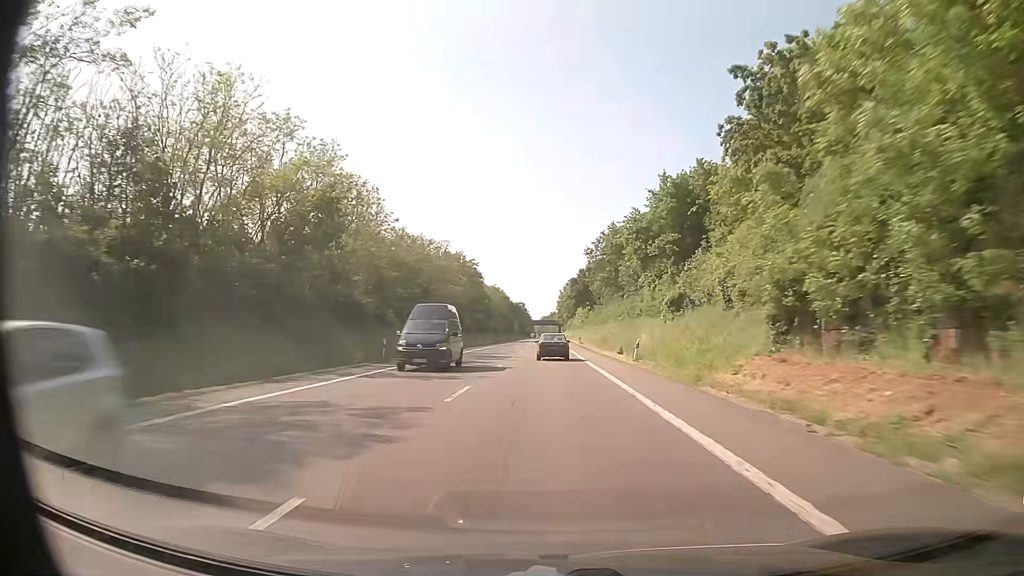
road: primary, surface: asphalt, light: Day
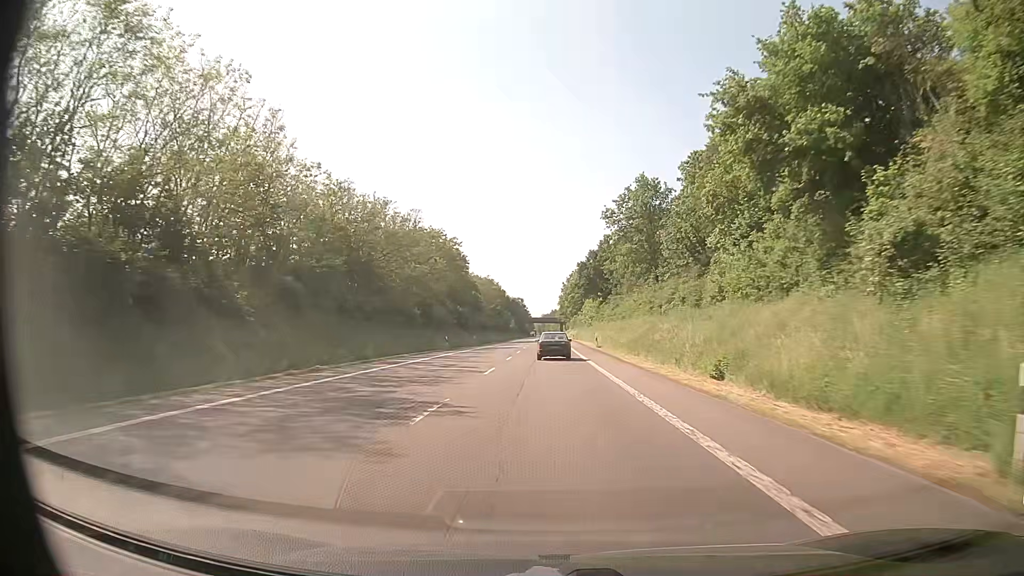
(0.0, +27.6) m; 0°
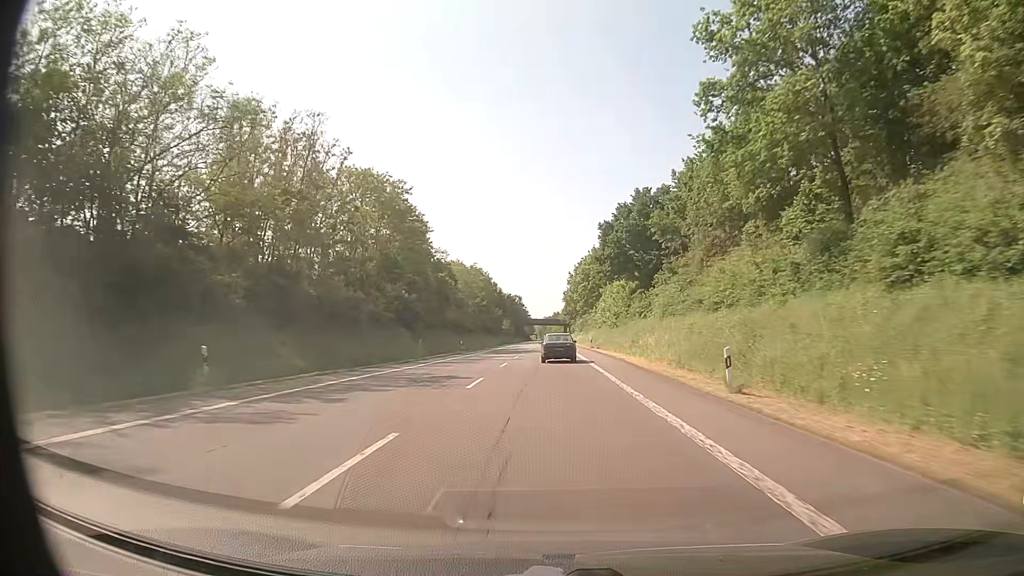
(+0.1, +40.4) m; 0°
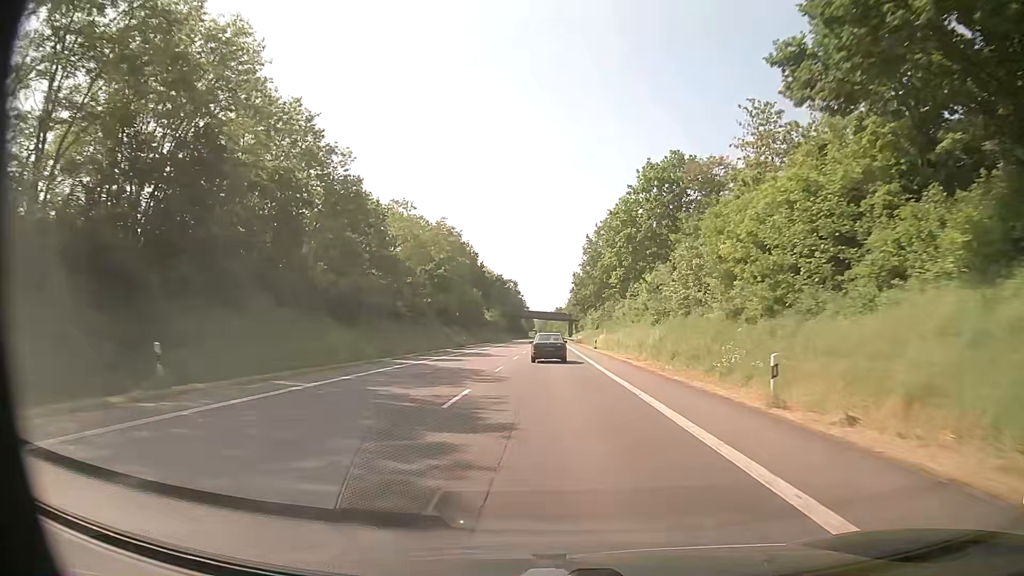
(0.0, +52.5) m; 0°
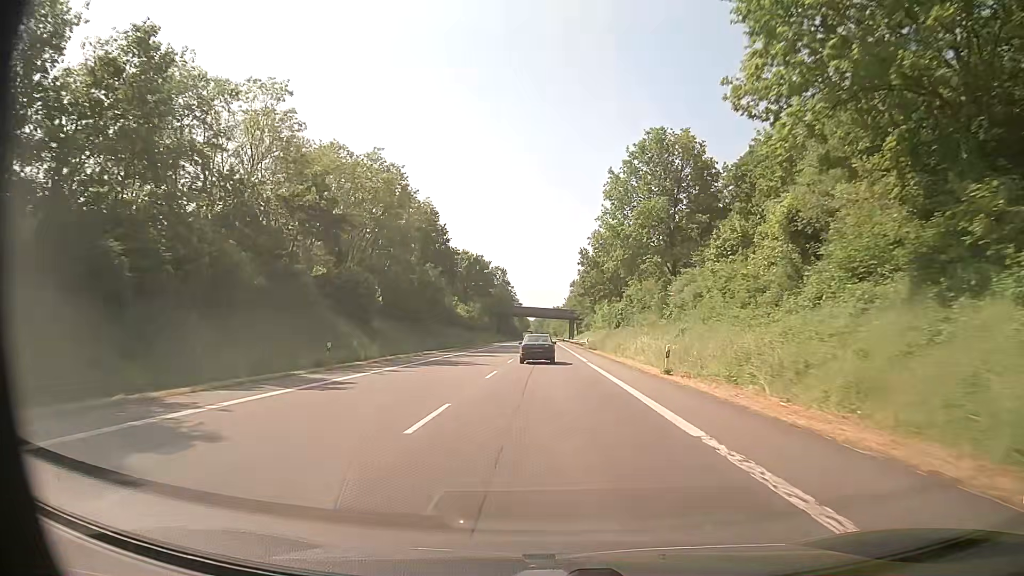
(+0.2, +38.9) m; +1°
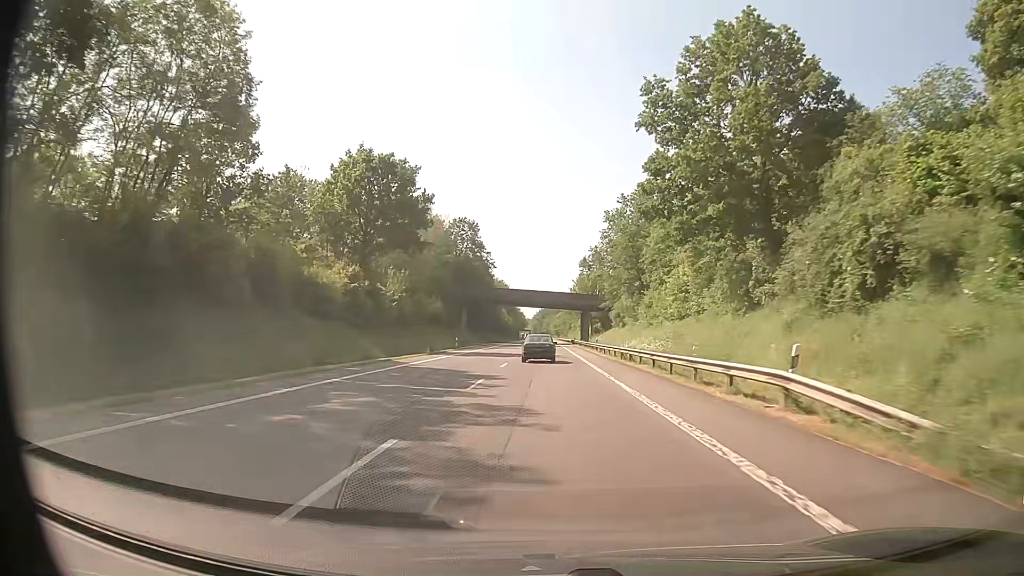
(-0.2, +64.2) m; 0°
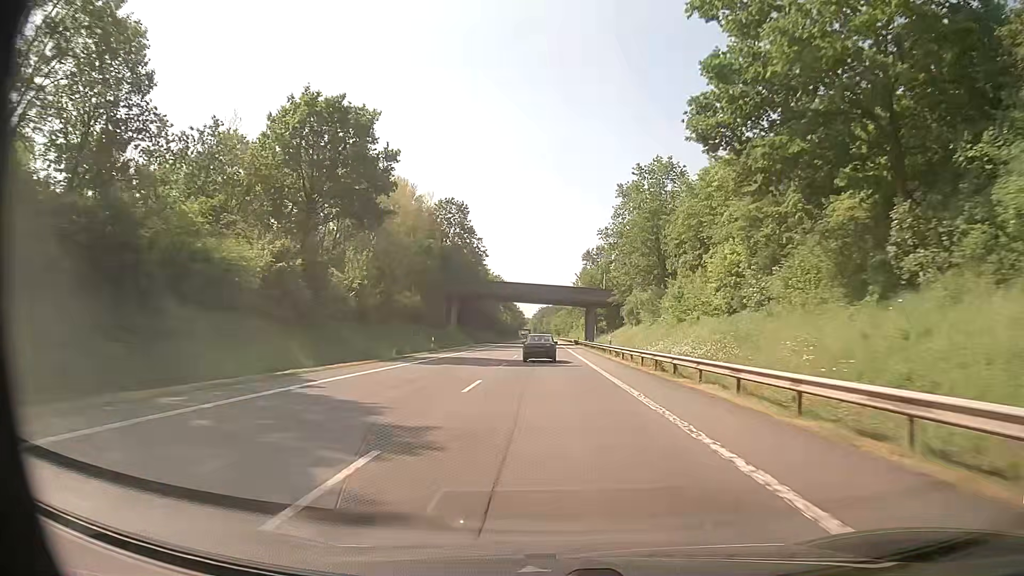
(0.0, +12.8) m; 0°
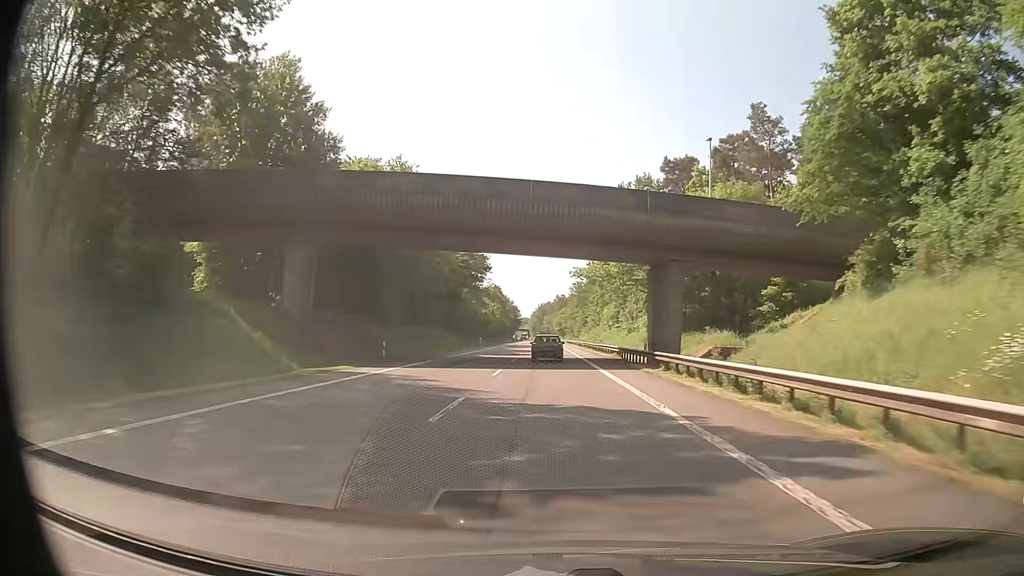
(-0.2, +65.1) m; 0°
(0, +10) (0, +20) (0, +30) (0, +40) (0, +50) (0, +60) (0, +70) (0, +80) (0, +90) (0, +100) m
